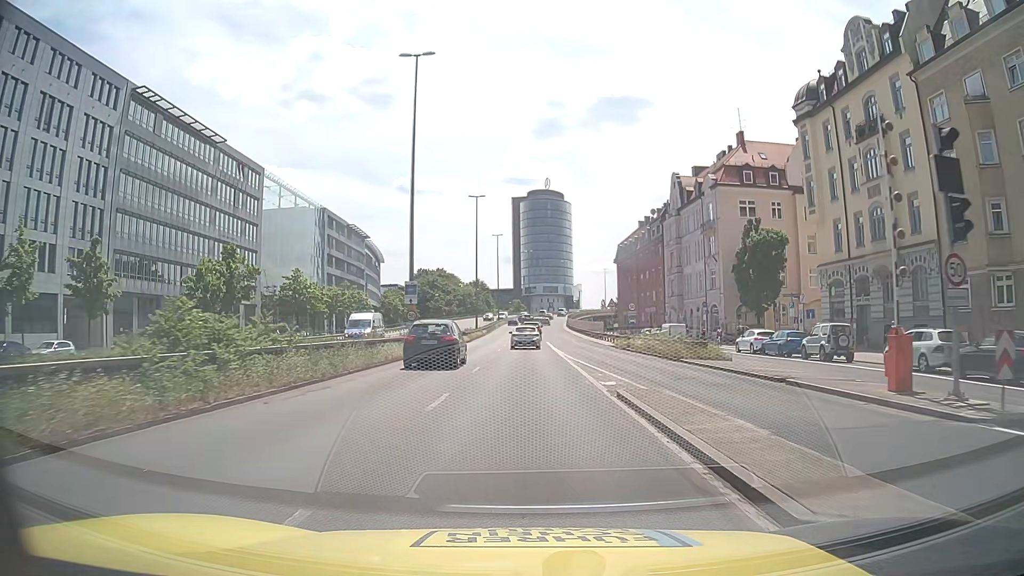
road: trunk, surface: asphalt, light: Day
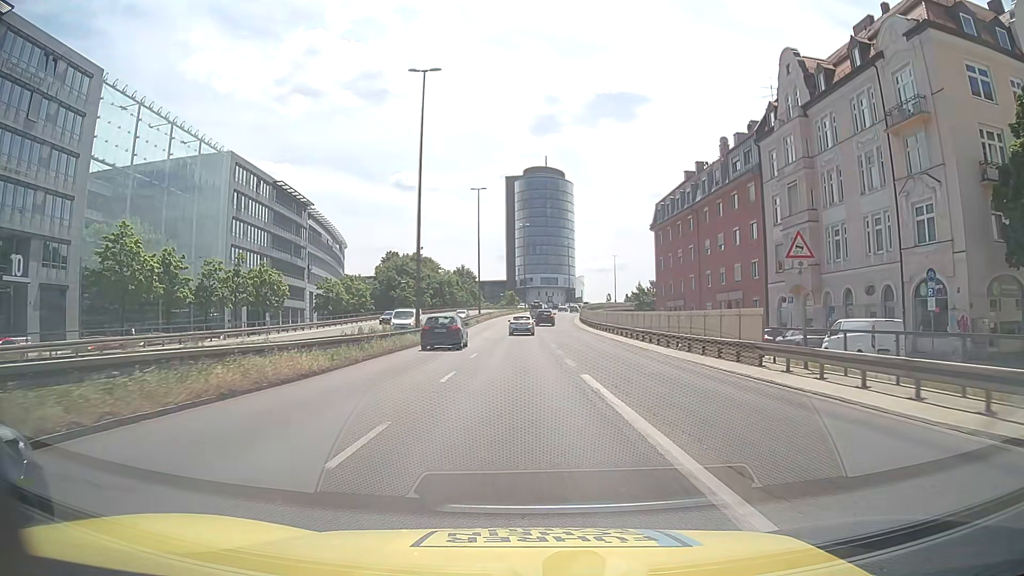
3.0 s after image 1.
(0.0, +40.8) m; 0°
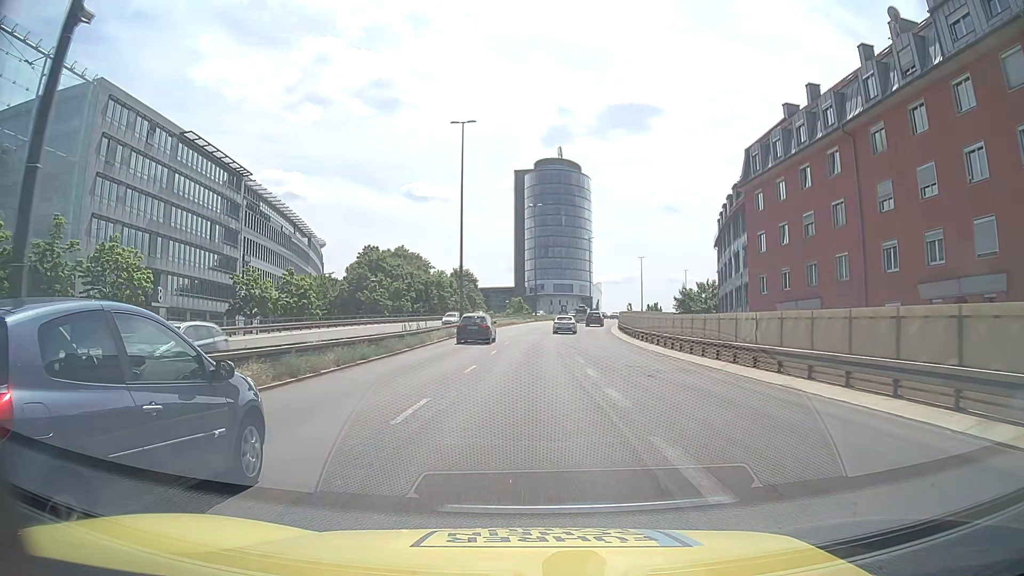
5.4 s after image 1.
(-0.3, +33.1) m; -1°
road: trunk_link
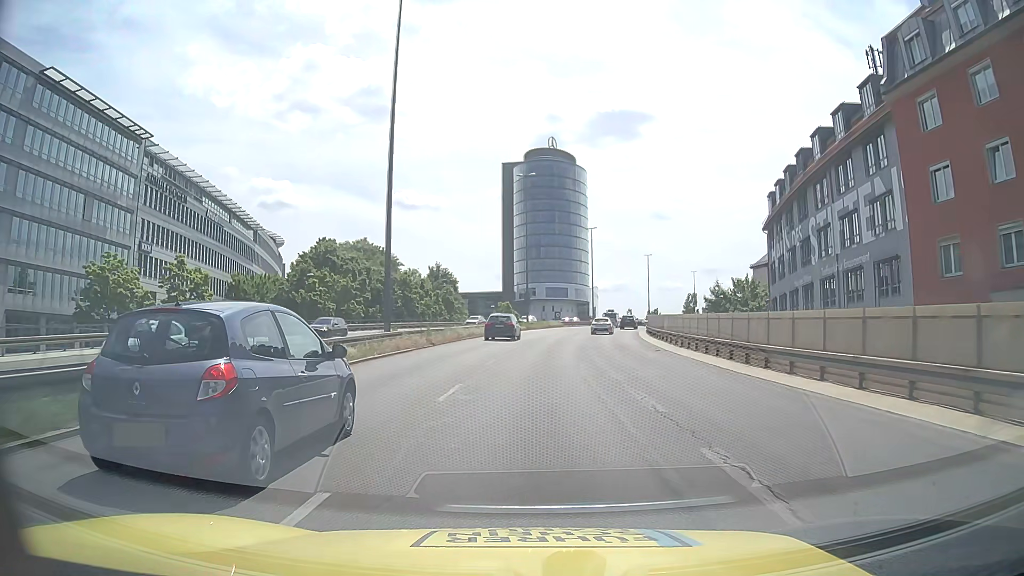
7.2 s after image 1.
(+0.2, +24.7) m; +1°
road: trunk
